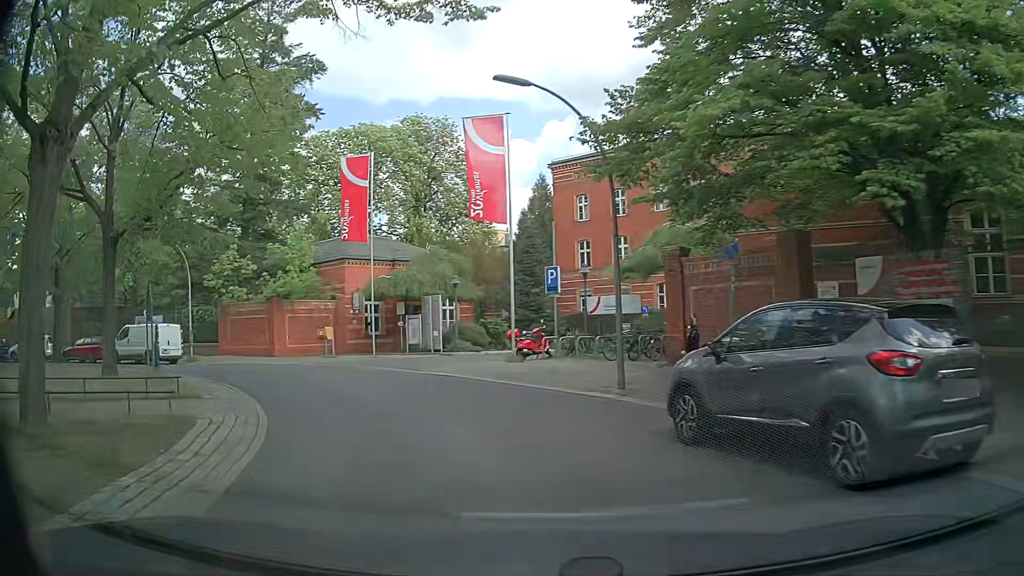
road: residential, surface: asphalt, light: Day
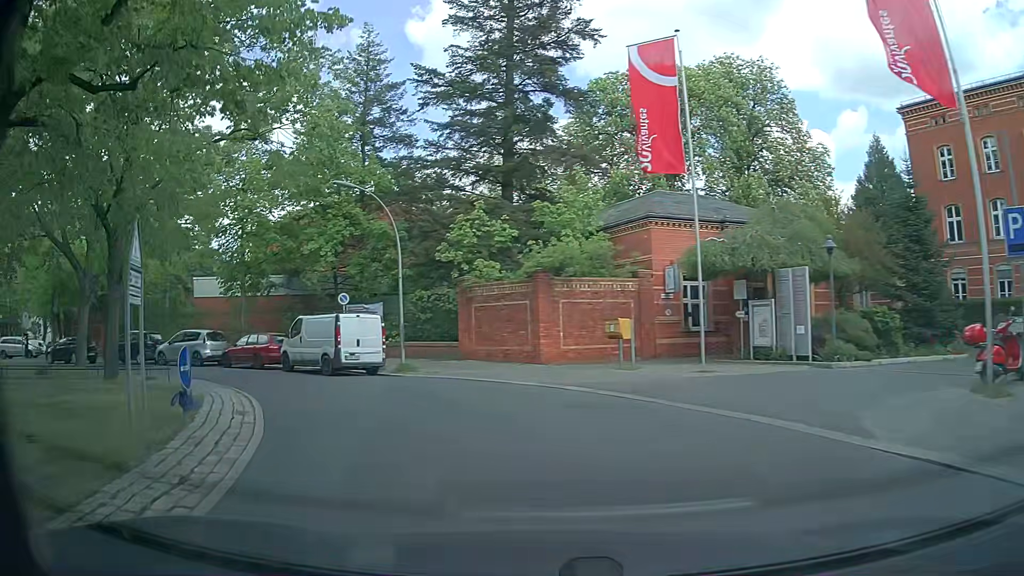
(-2.8, +12.4) m; -25°
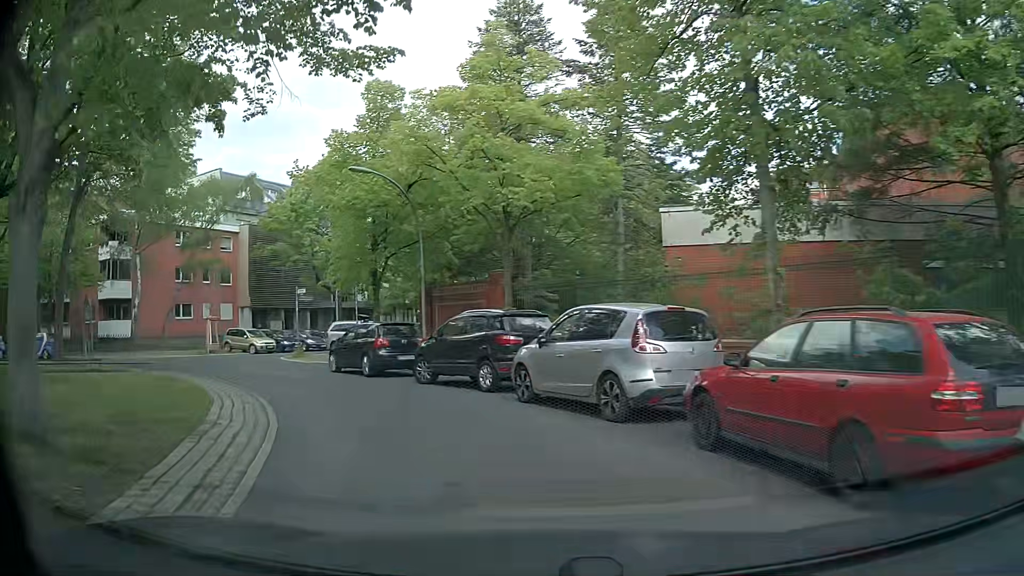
(-8.5, +19.5) m; -46°
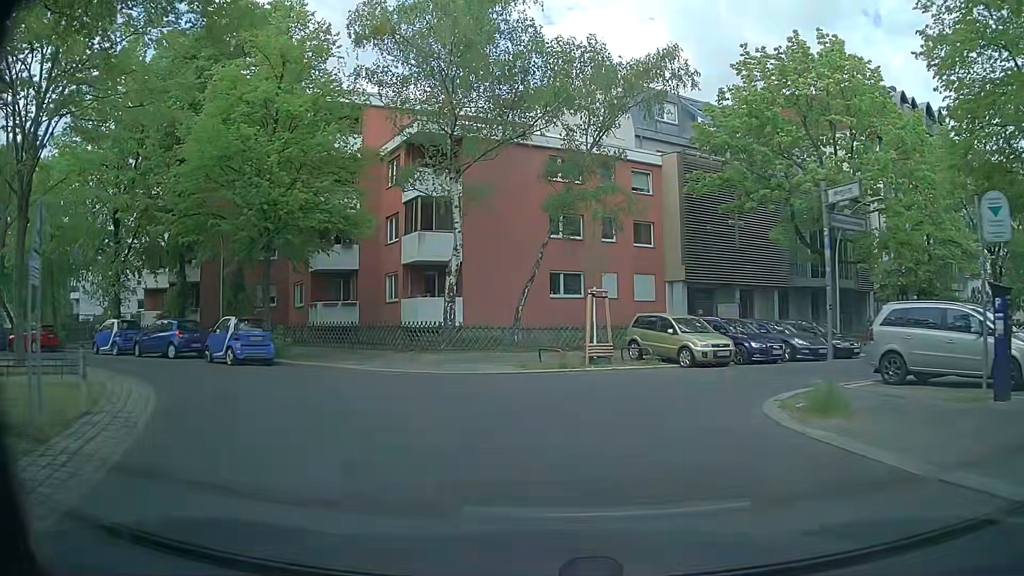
(-7.7, +19.9) m; -39°
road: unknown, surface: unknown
